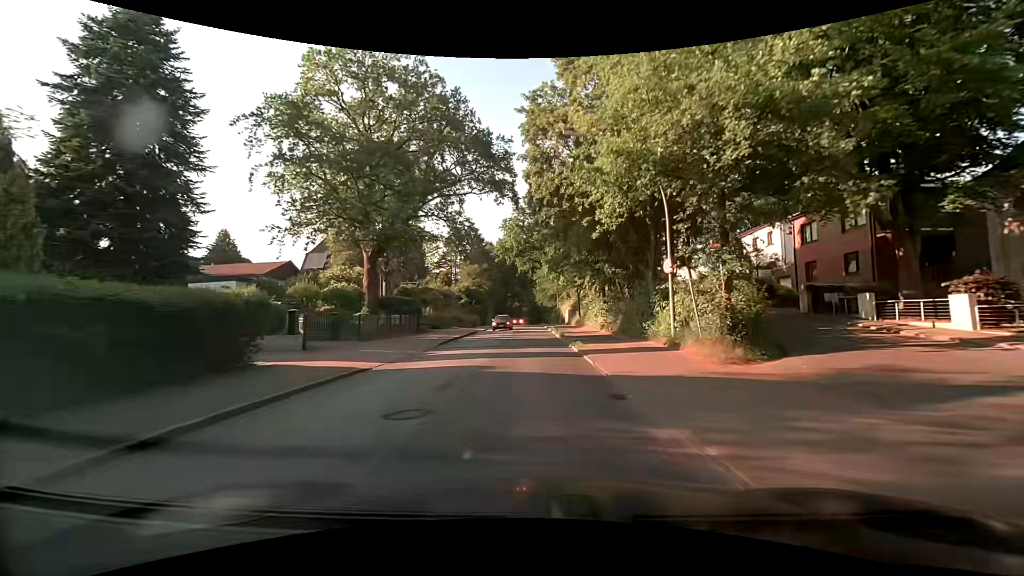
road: tertiary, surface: asphalt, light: Day
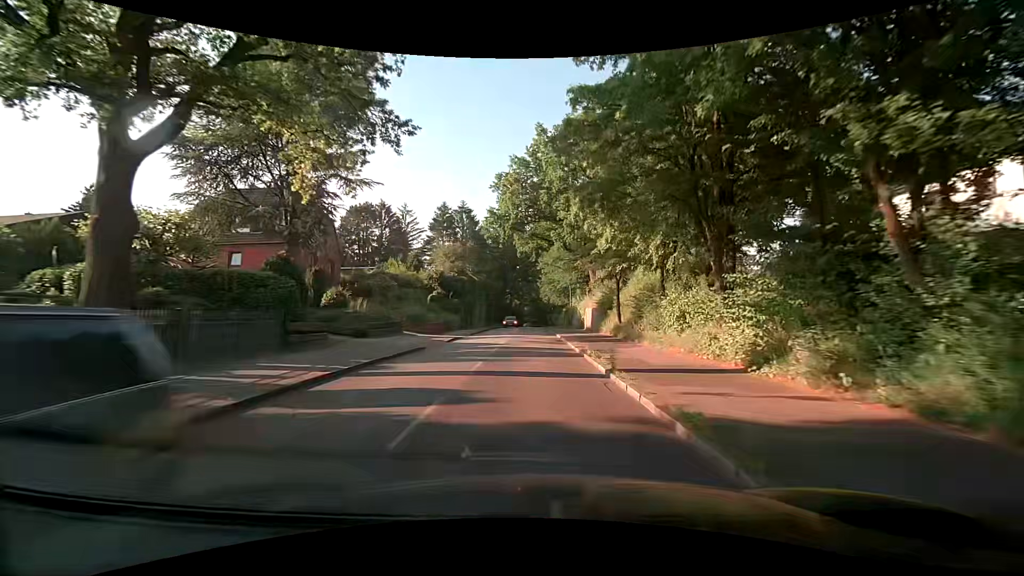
(-0.3, +21.9) m; -1°
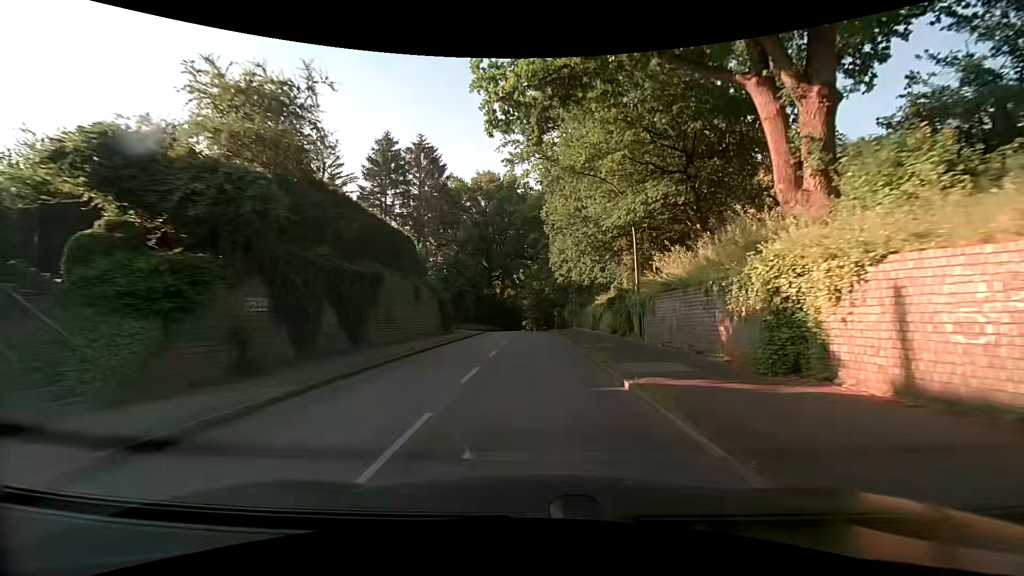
(+0.3, +37.0) m; 0°
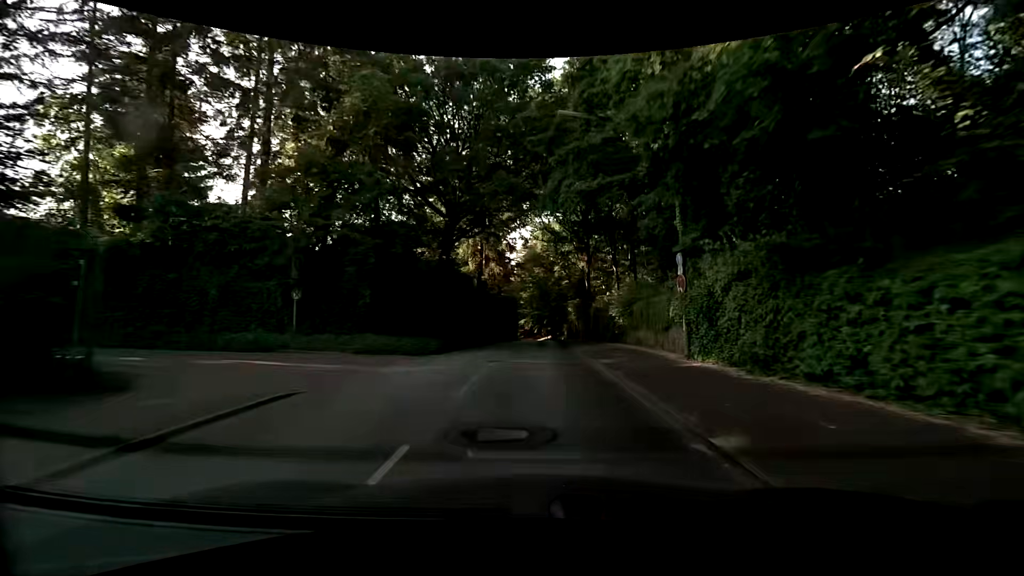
(-0.1, +37.8) m; 0°
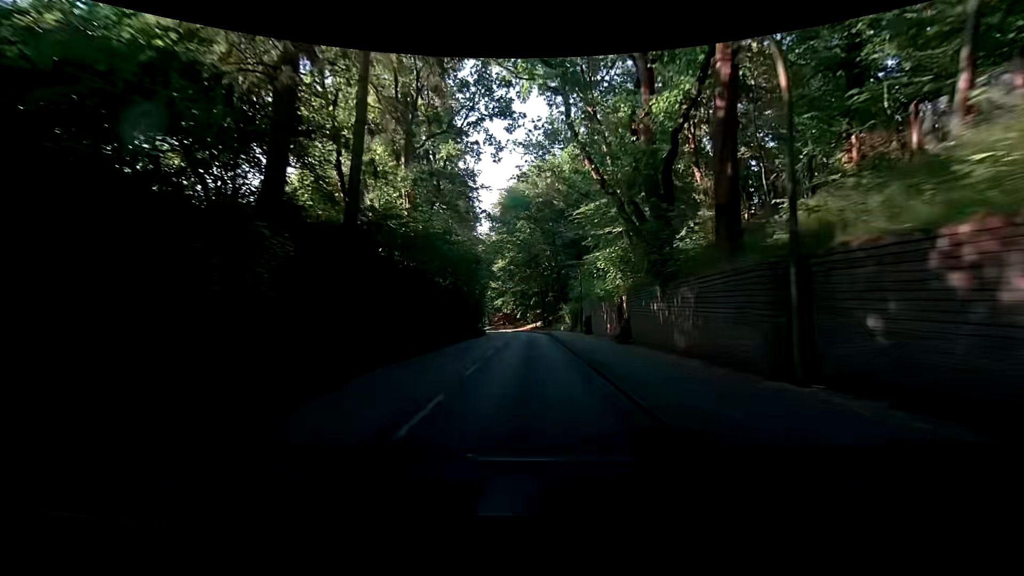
(+0.6, +38.9) m; +3°
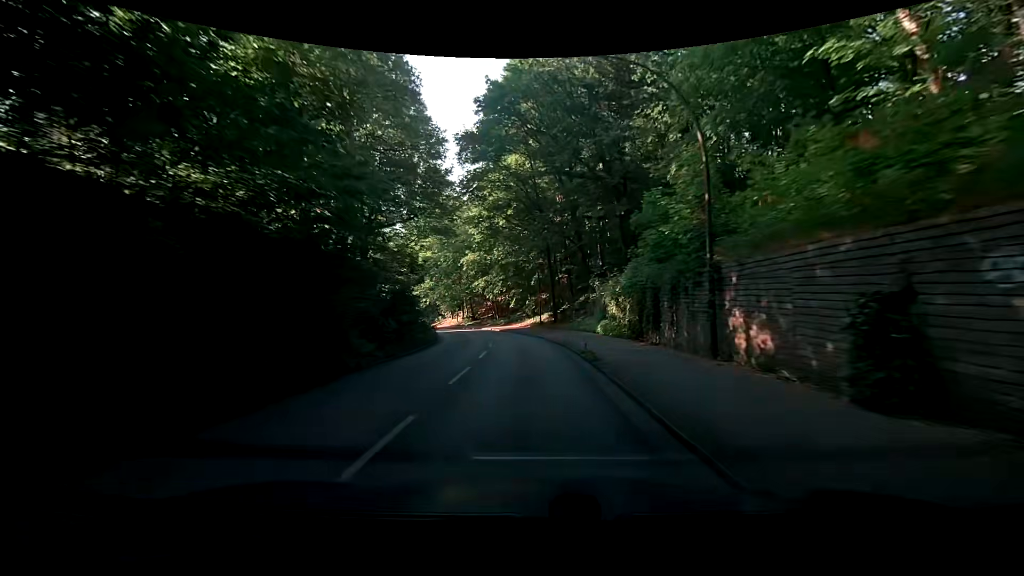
(-0.6, +32.0) m; -2°
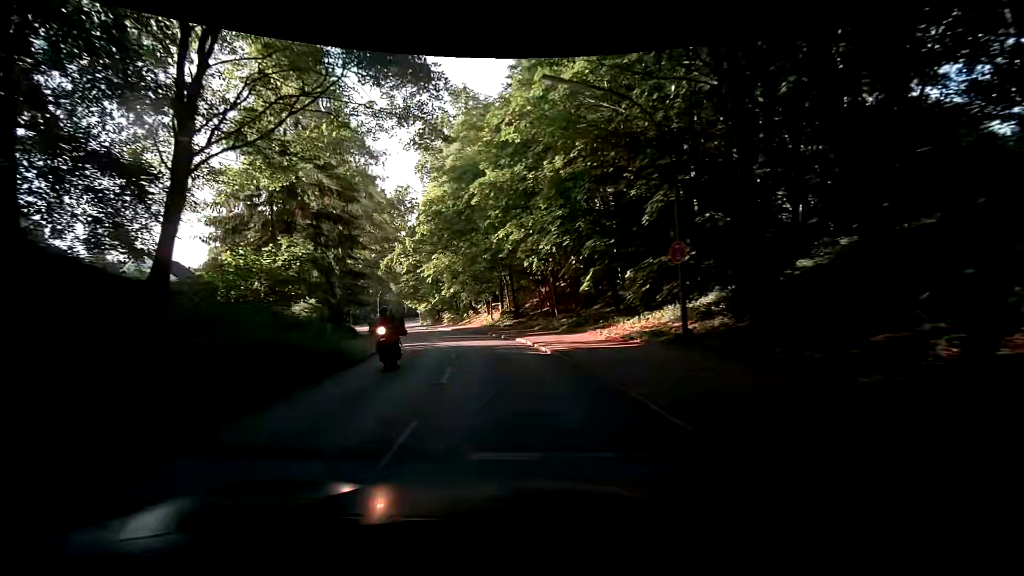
(-0.7, +30.5) m; -7°
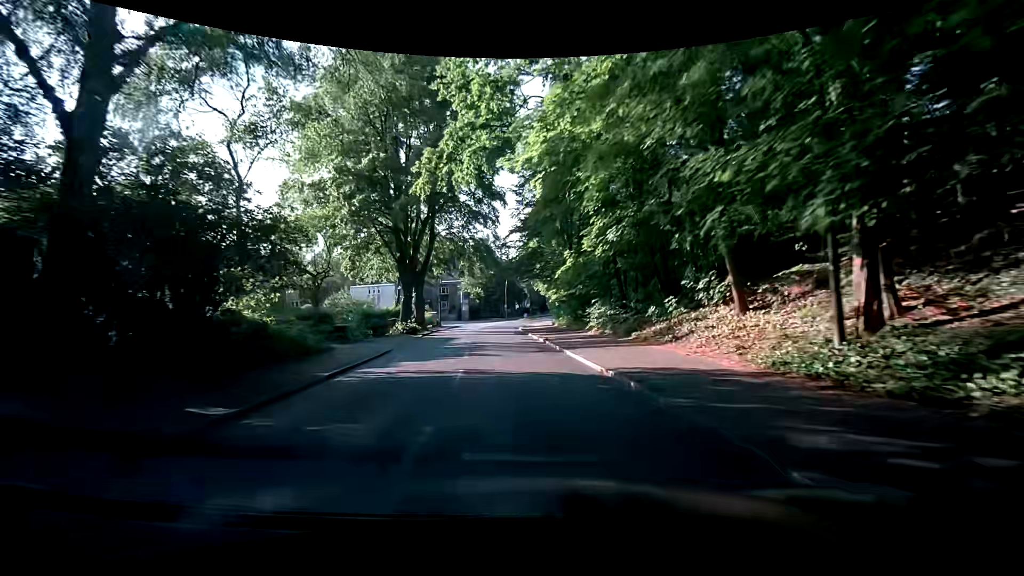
(-5.1, +36.0) m; -15°
(0, +10) (-2, +20) (-3, +30) (-4, +40) (-5, +50) (-5, +60) (-4, +70) (-2, +79) (+1, +89) (+4, +99) m
